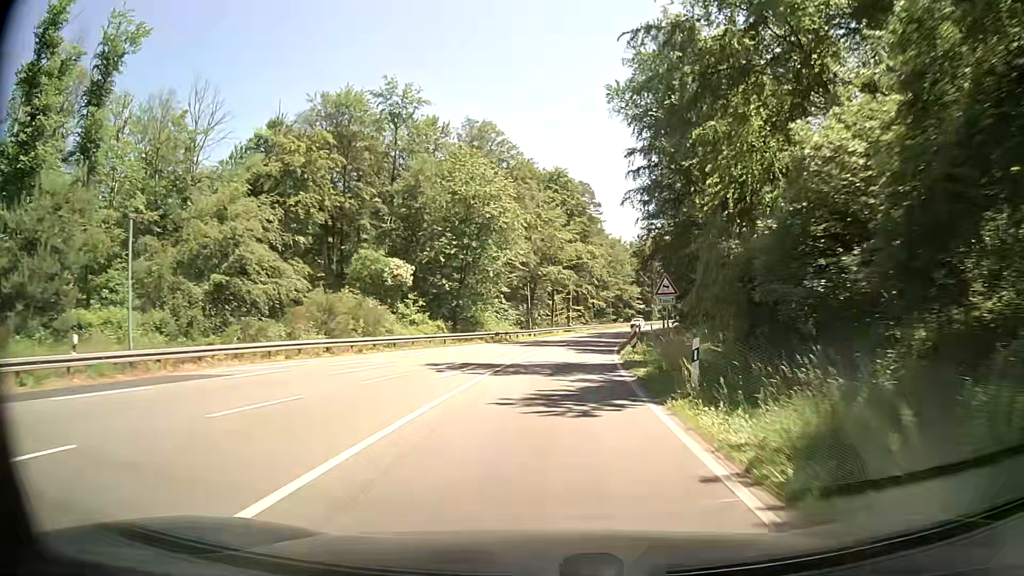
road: primary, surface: asphalt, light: Day
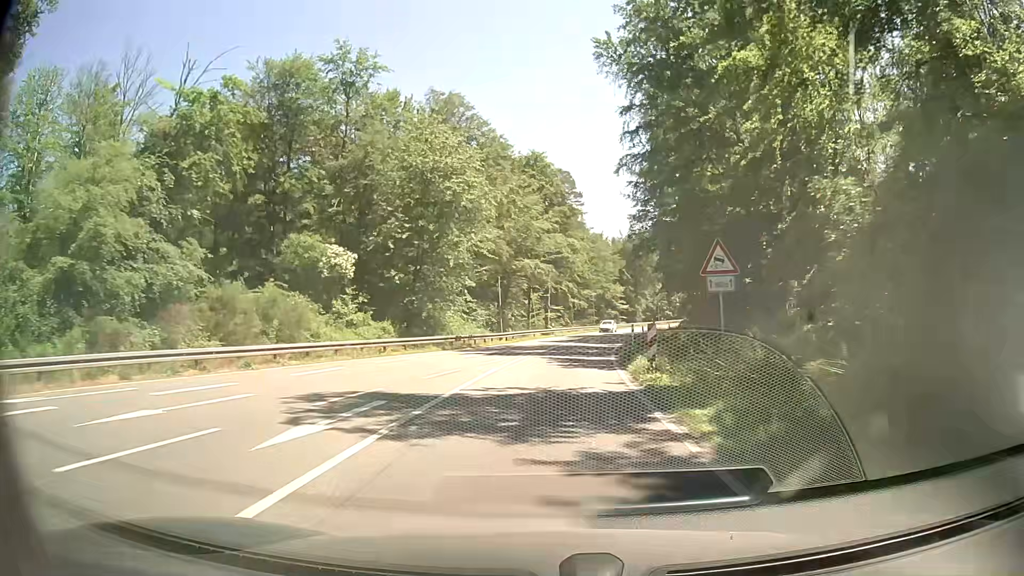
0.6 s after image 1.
(+0.2, +9.9) m; +2°
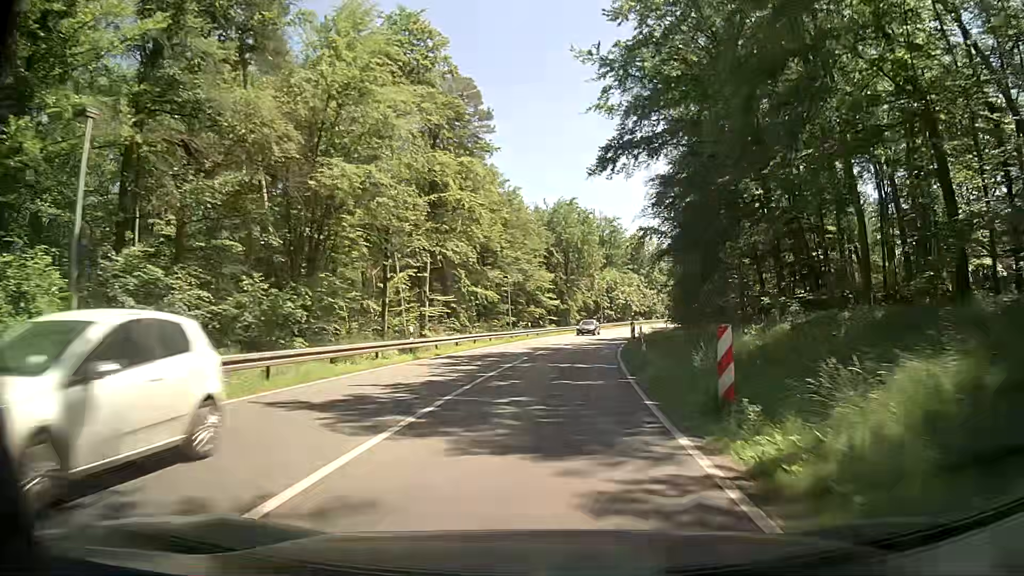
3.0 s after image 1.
(+2.7, +39.7) m; +8°
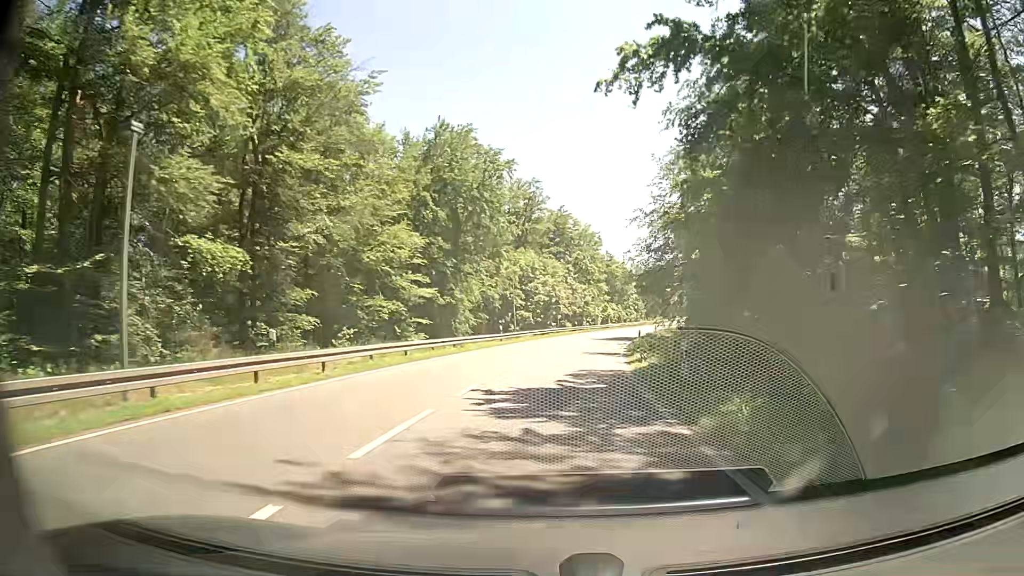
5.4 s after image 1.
(+2.4, +40.0) m; +7°
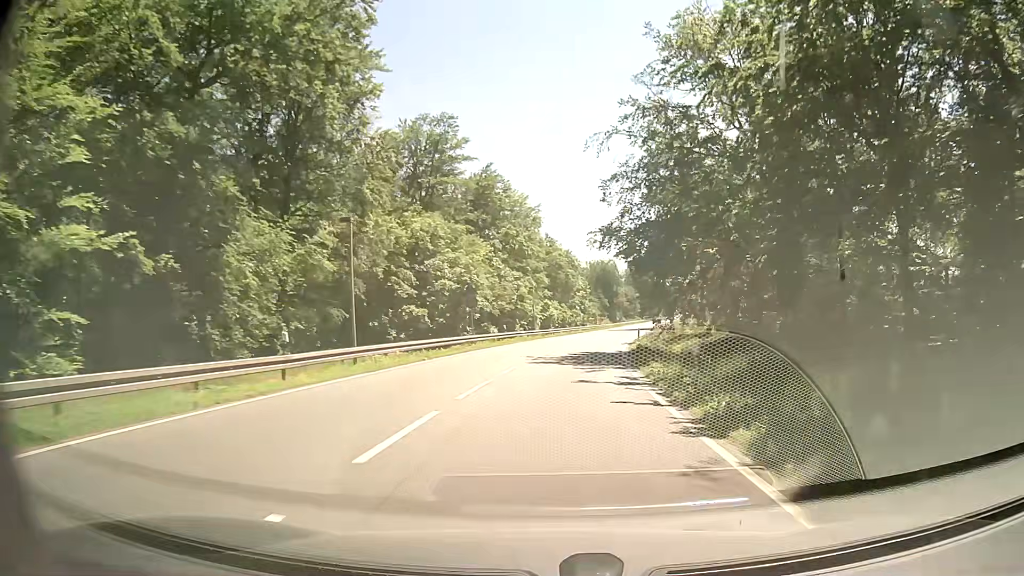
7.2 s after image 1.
(+1.7, +30.1) m; +6°
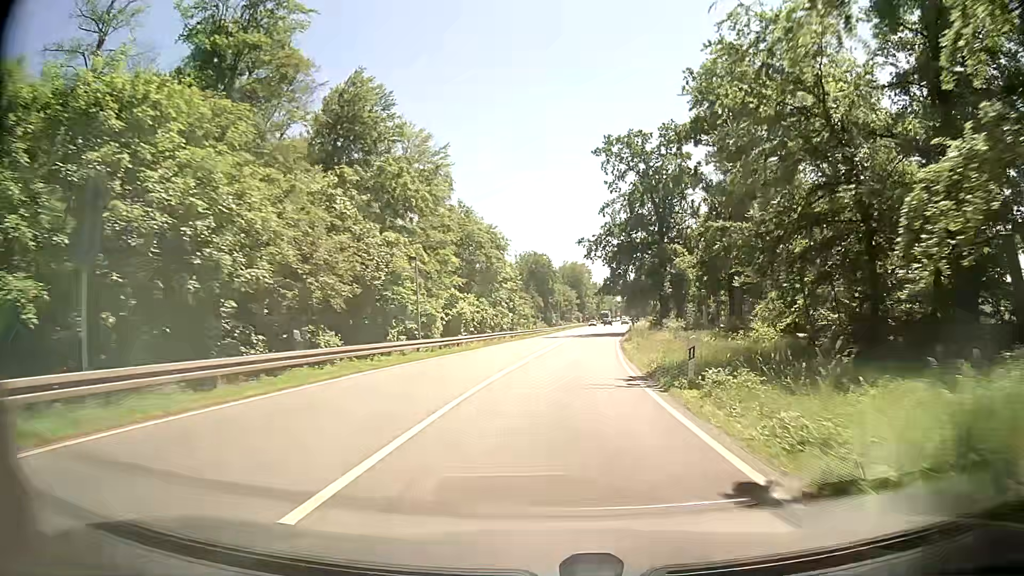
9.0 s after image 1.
(+1.9, +30.2) m; +7°
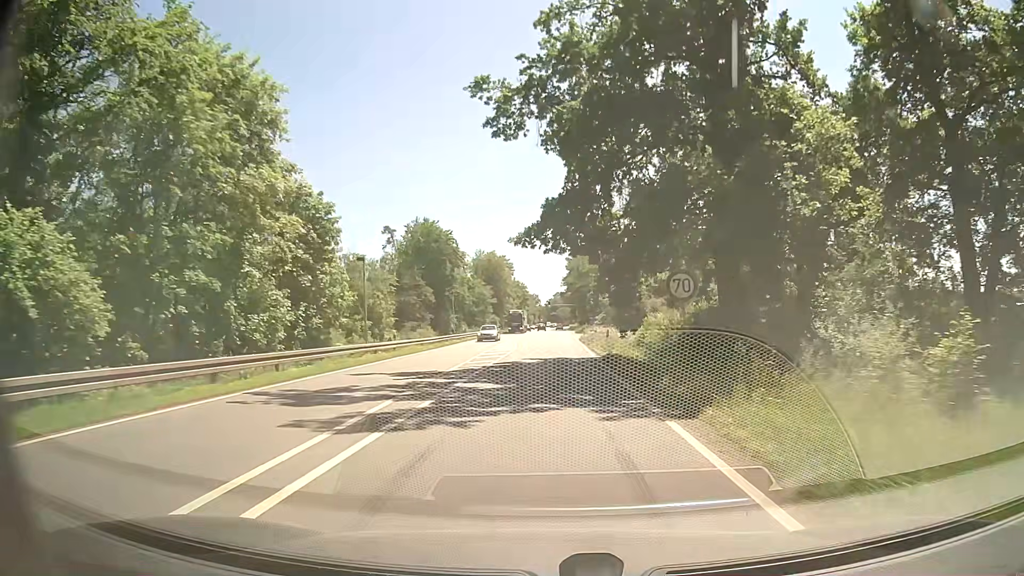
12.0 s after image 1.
(+3.7, +49.9) m; +7°
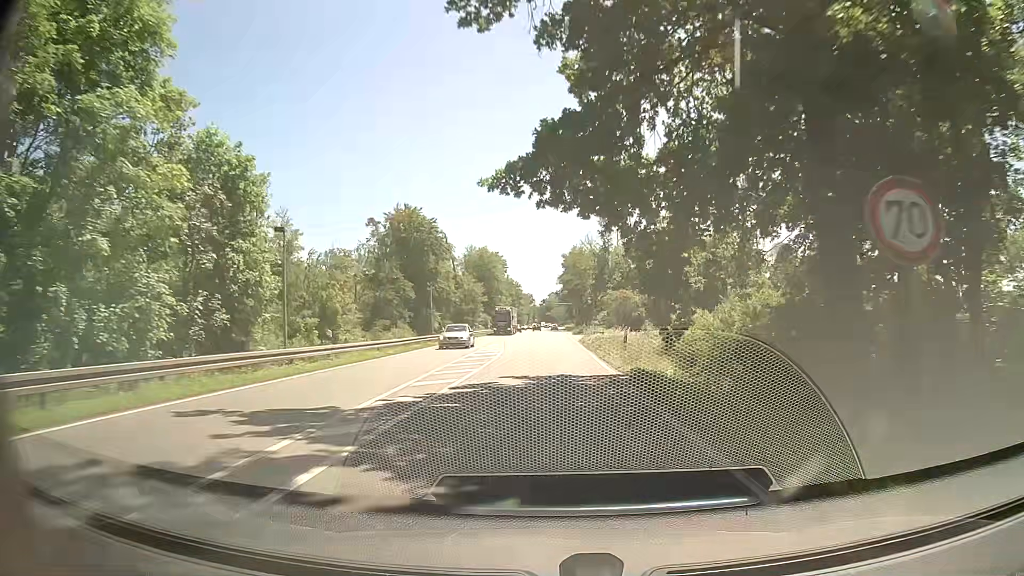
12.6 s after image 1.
(0.0, +9.8) m; 0°
(0, +10) (0, +20) (0, +30) (0, +40) (0, +50) (+1, +60) (+1, +70) (+1, +80) (+1, +90) (+1, +100) m
